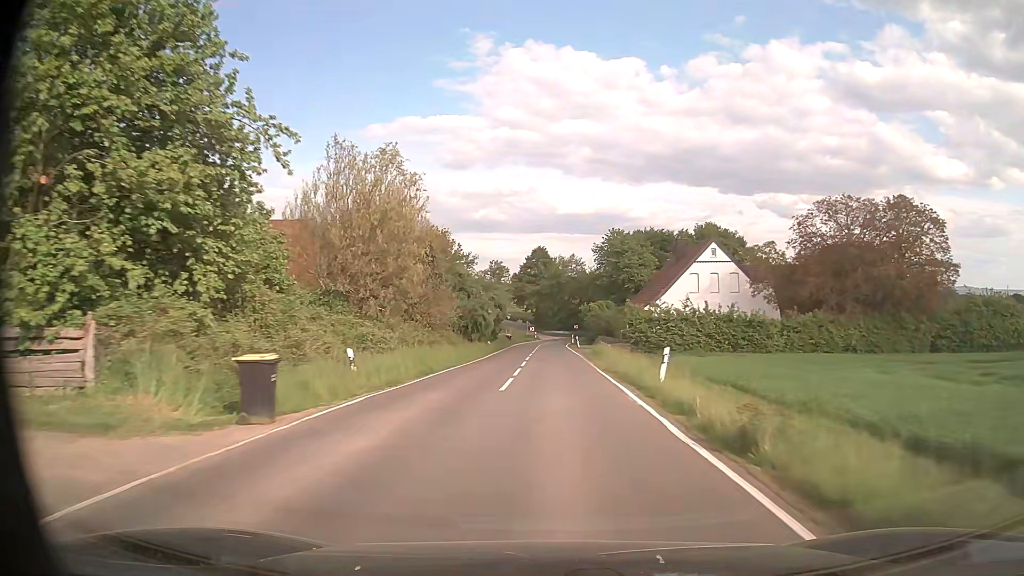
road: secondary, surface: asphalt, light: Day
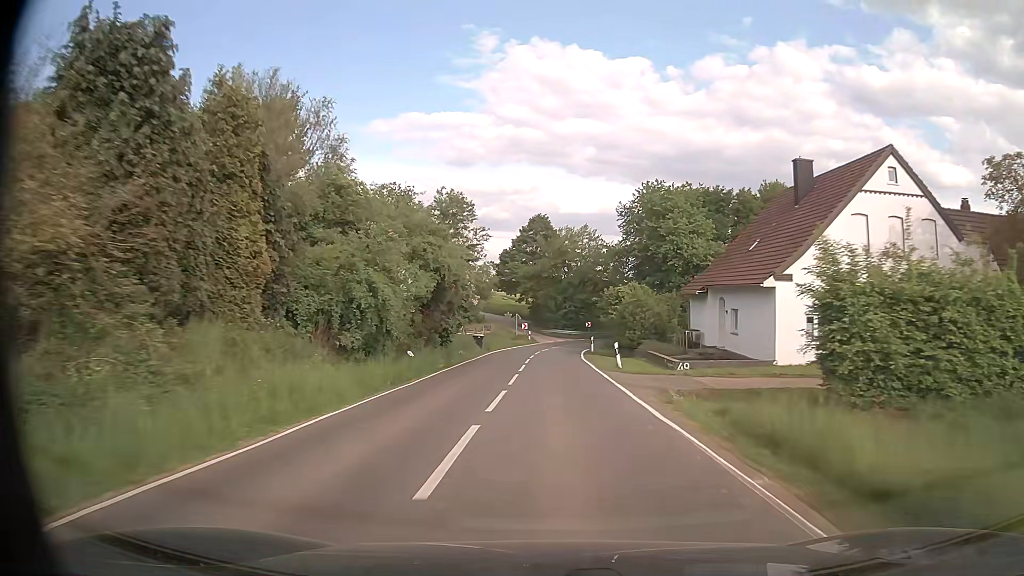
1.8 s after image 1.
(-0.2, +32.9) m; 0°
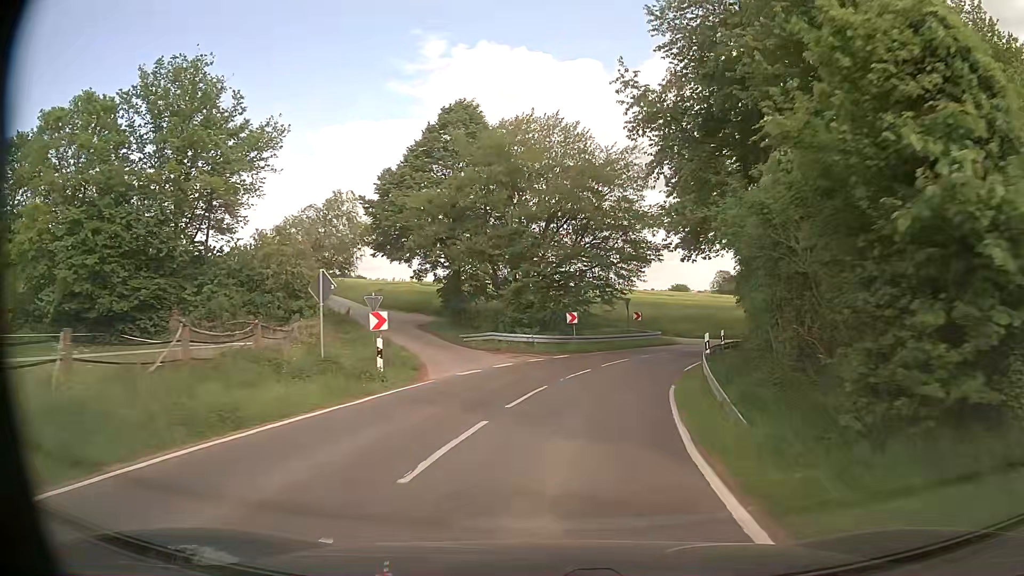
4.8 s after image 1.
(+1.2, +46.2) m; +4°
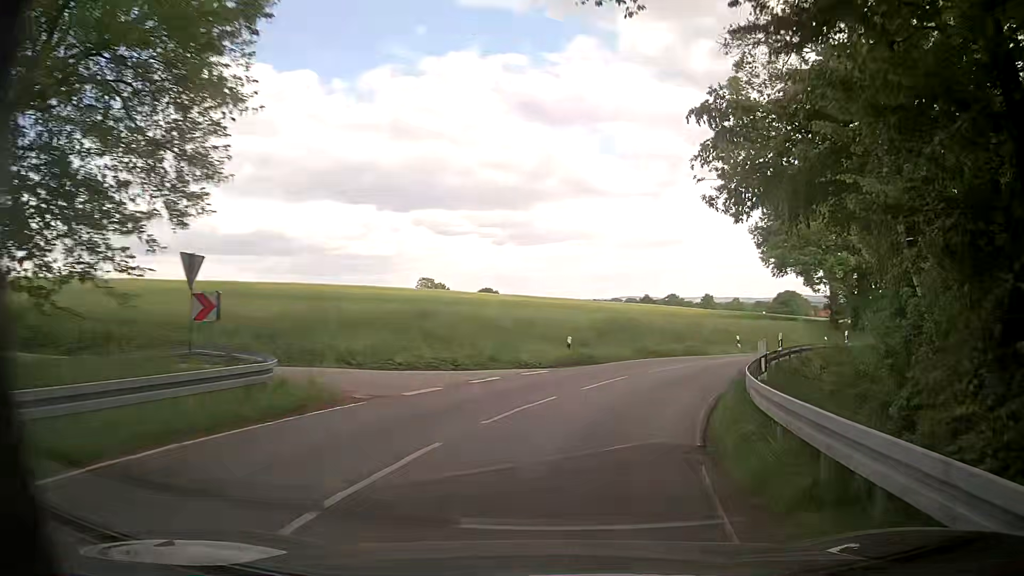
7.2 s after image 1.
(+5.6, +29.7) m; +24°
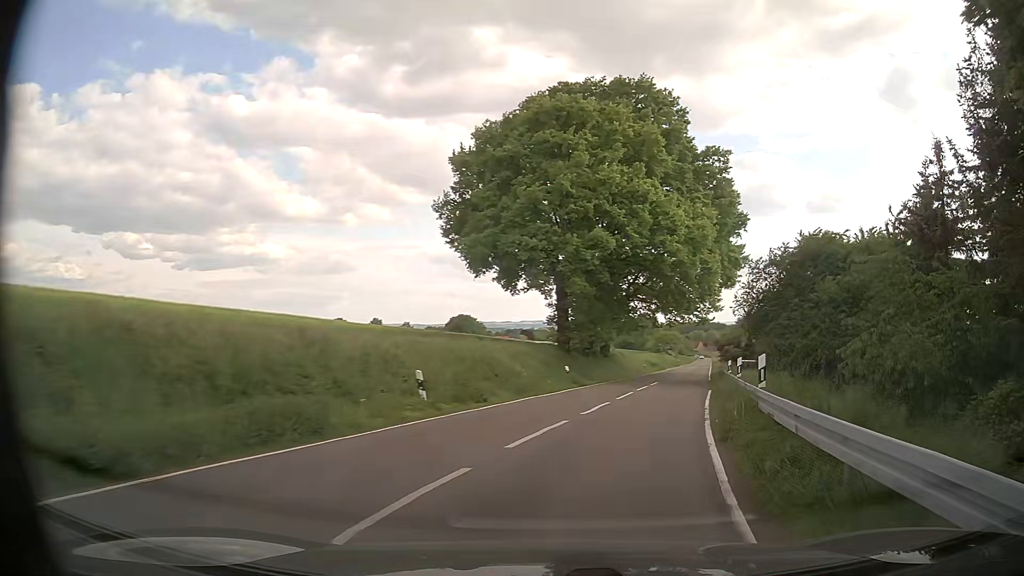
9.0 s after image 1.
(+5.4, +22.3) m; +27°
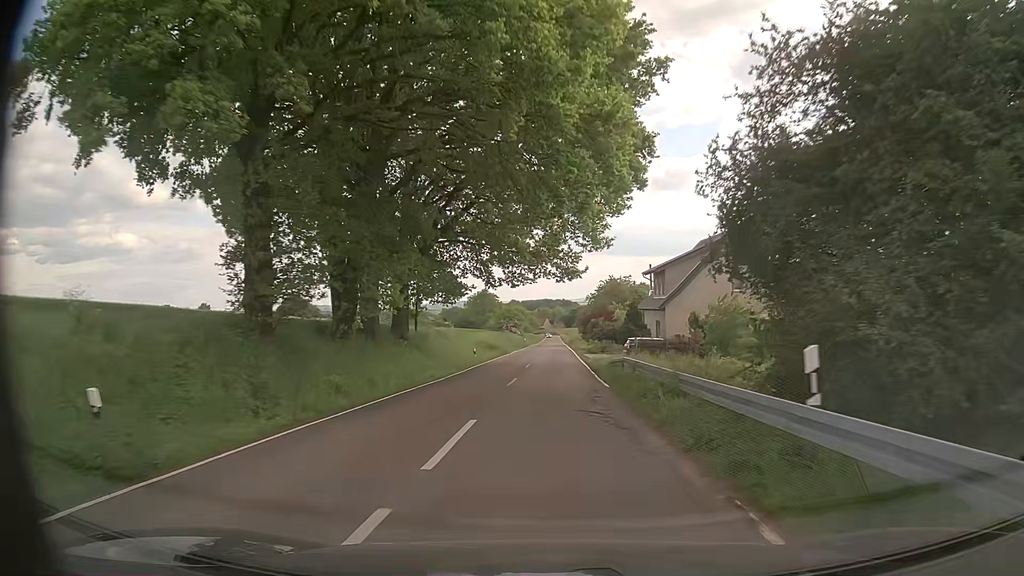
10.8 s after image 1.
(+4.9, +25.3) m; +15°
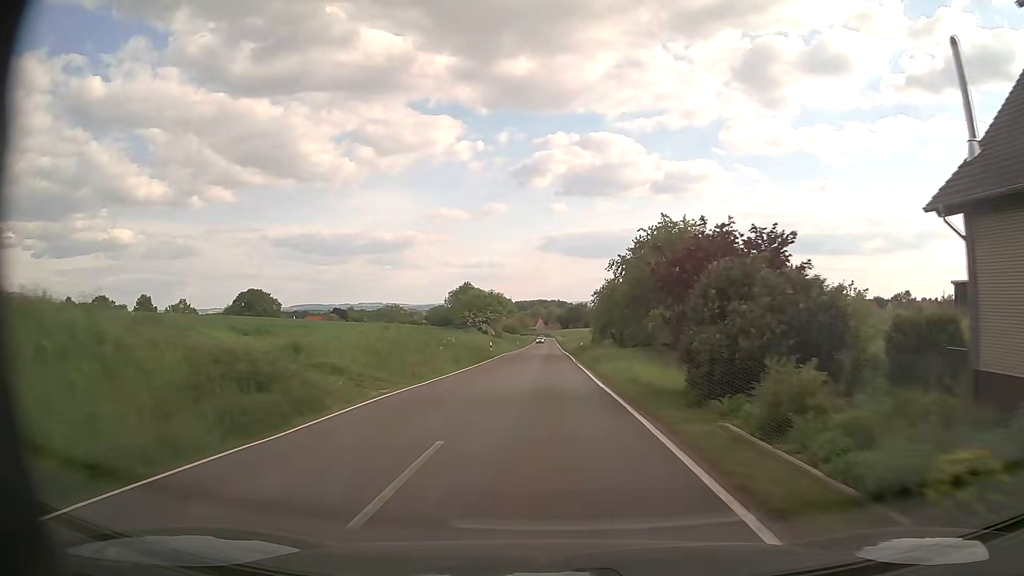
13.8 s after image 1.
(+0.5, +50.9) m; 0°
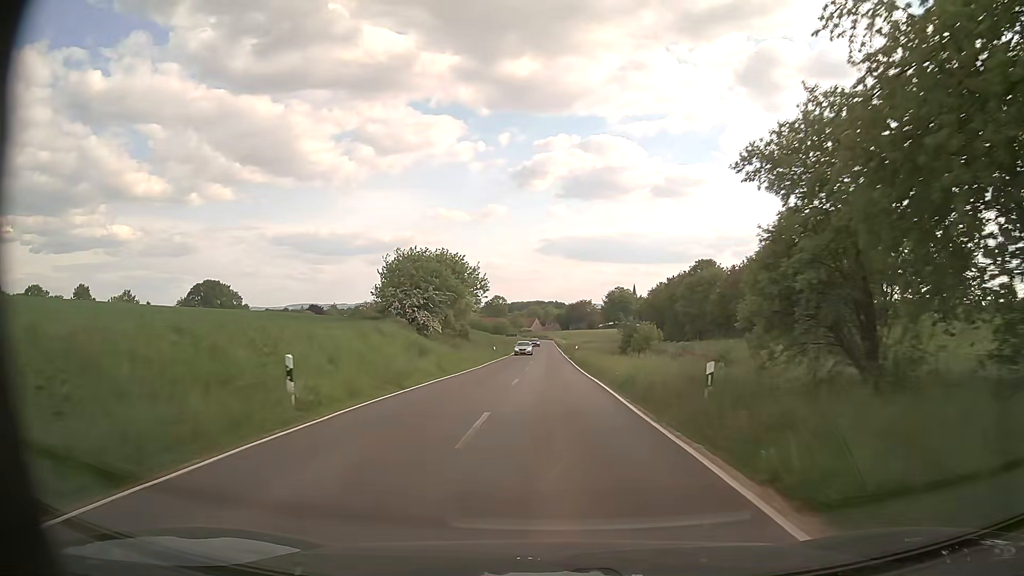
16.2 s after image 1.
(0.0, +44.6) m; 0°
(0, +10) (0, +20) (0, +30) (0, +40) (0, +50) (0, +60) (0, +70) (0, +80) (0, +90) (0, +100) m
